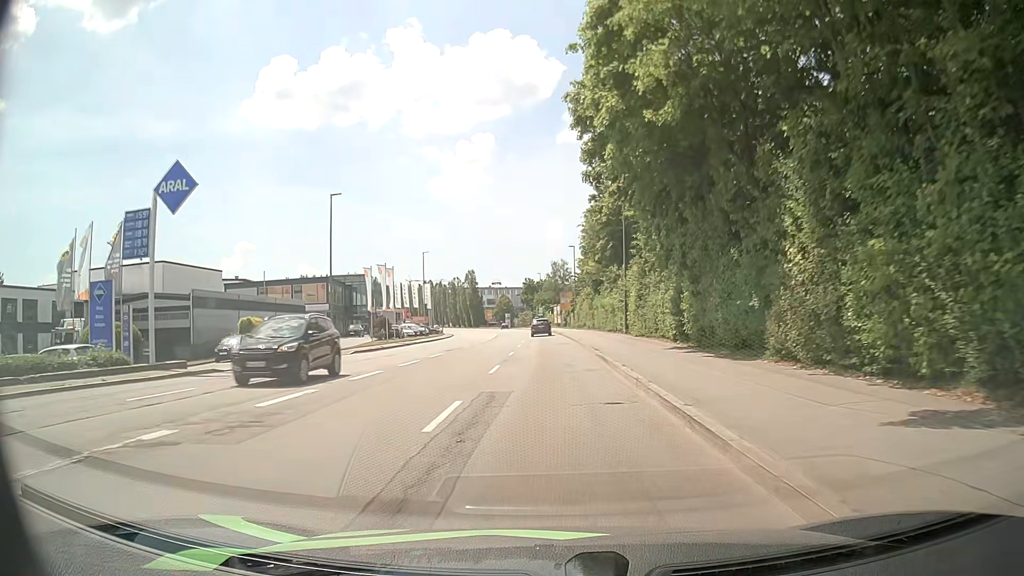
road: tertiary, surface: asphalt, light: Day
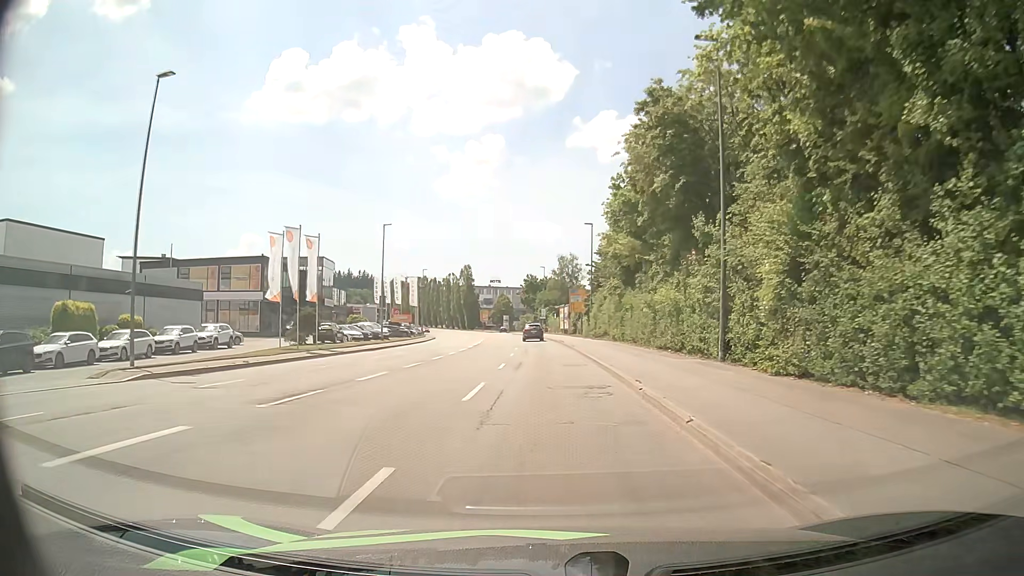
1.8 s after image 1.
(0.0, +23.1) m; 0°
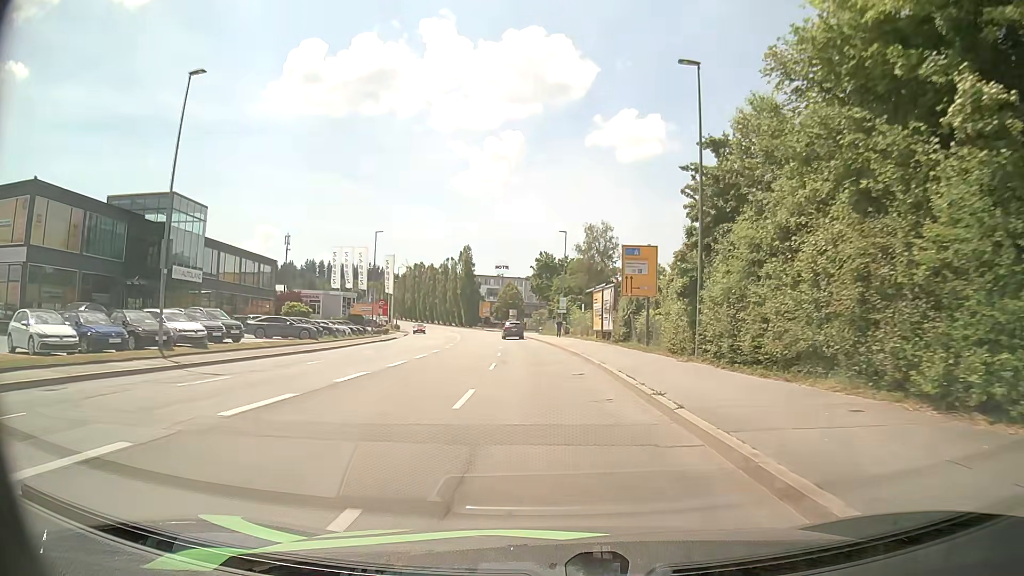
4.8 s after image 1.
(-0.3, +38.0) m; -1°
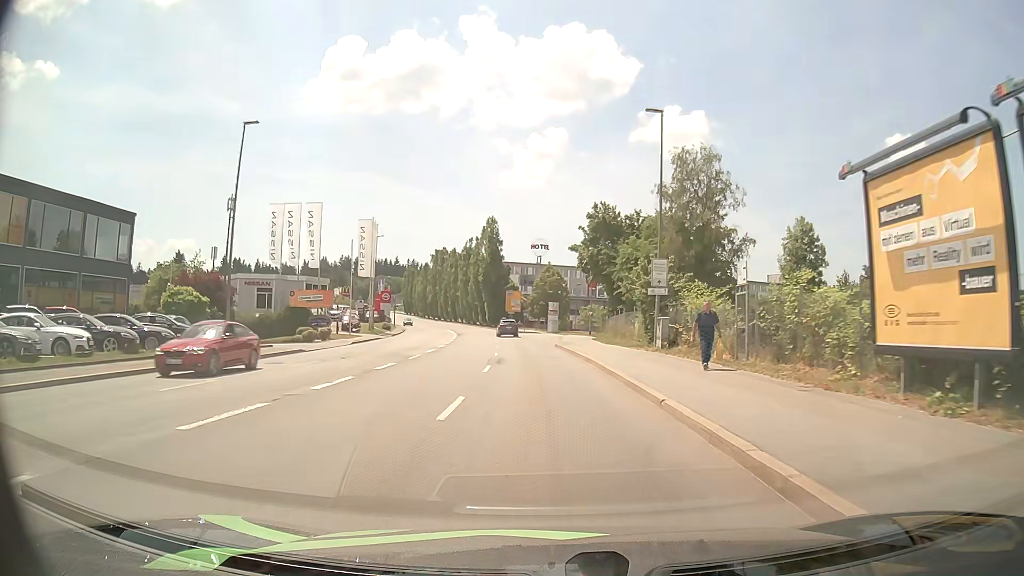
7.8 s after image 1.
(-1.1, +37.8) m; -4°
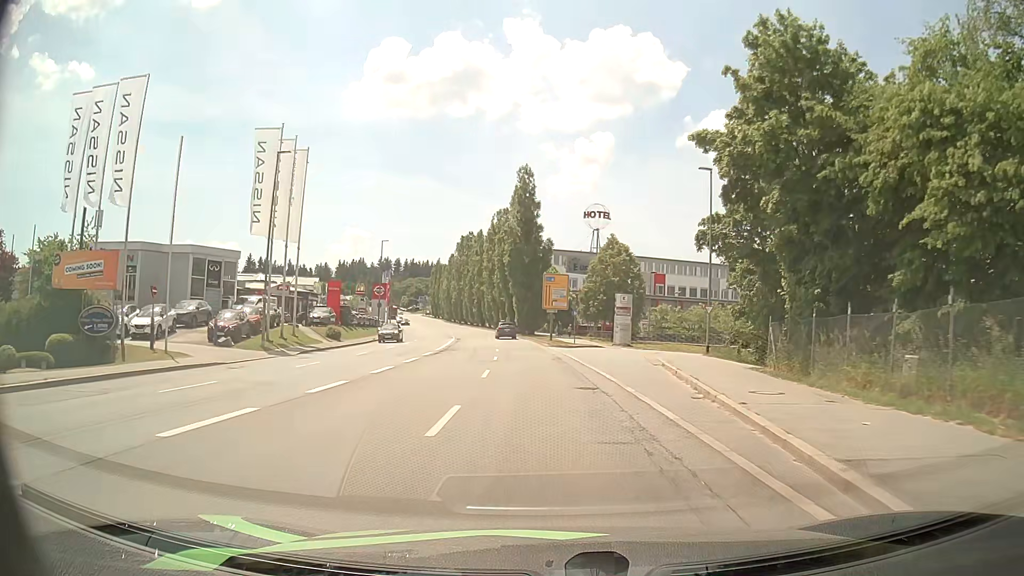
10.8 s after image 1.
(-1.3, +37.5) m; -4°
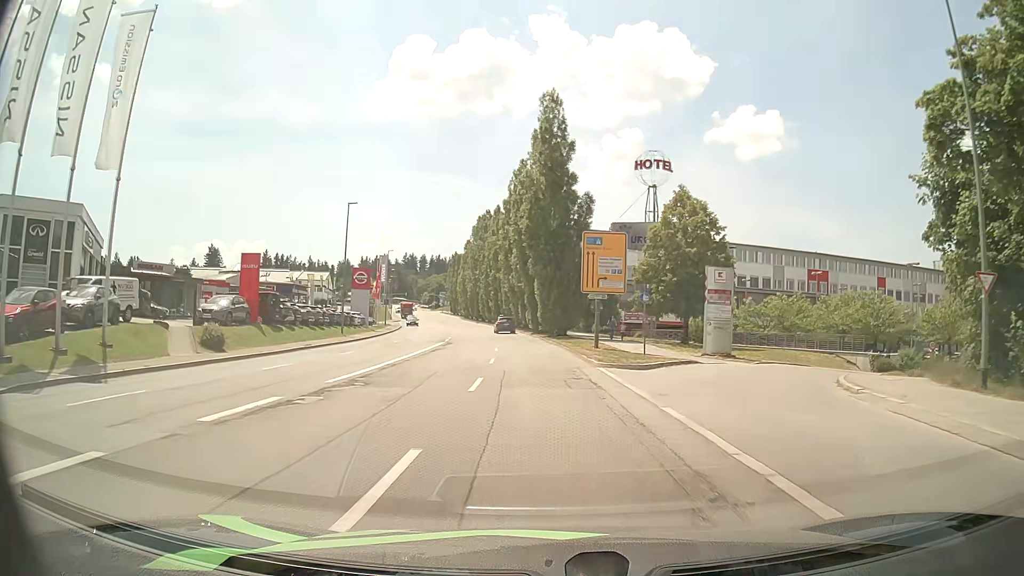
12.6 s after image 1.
(-0.5, +22.9) m; -2°
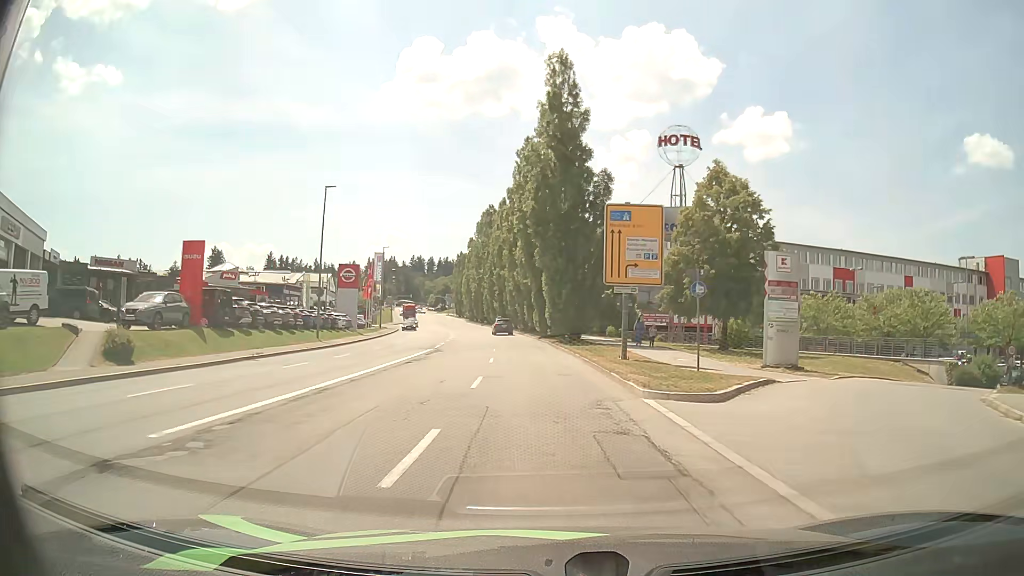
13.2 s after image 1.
(-0.1, +7.7) m; -1°
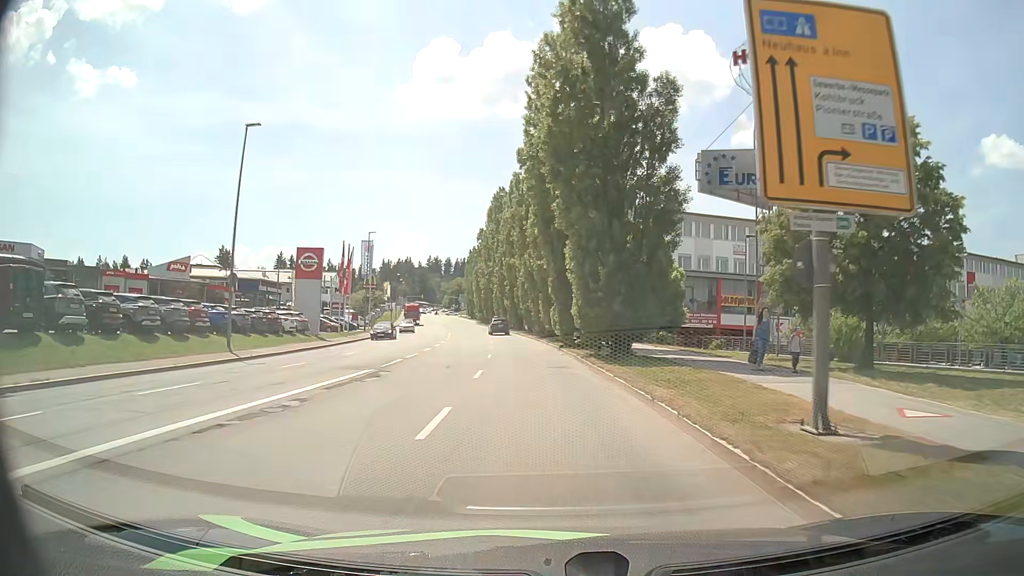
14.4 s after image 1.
(-0.2, +15.7) m; -2°
(0, +10) (0, +20) (-1, +30) (-2, +40) (-3, +50) (-4, +60) (-6, +70) (-8, +80) (-9, +89) (-11, +99) m
